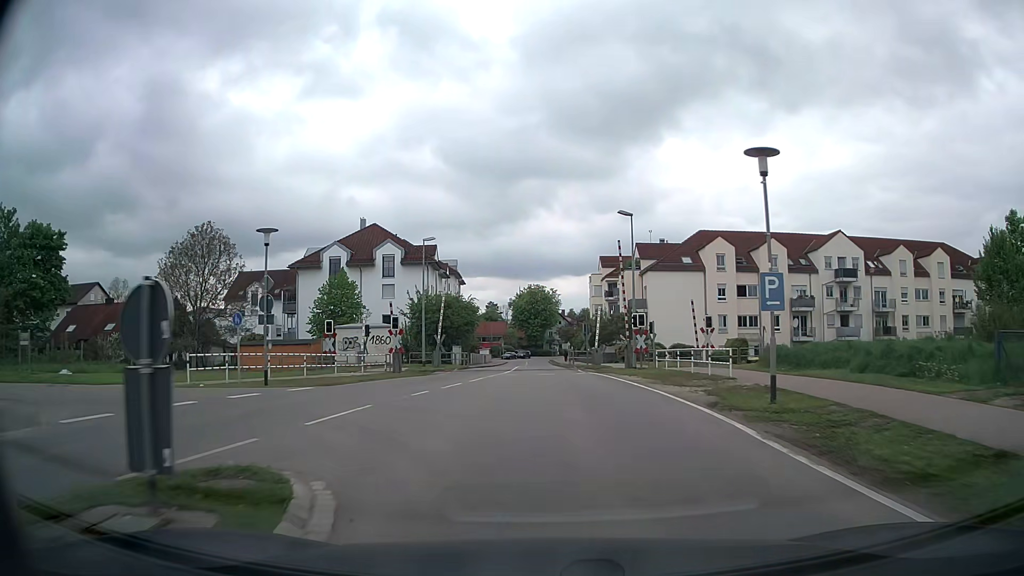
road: tertiary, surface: asphalt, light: Day
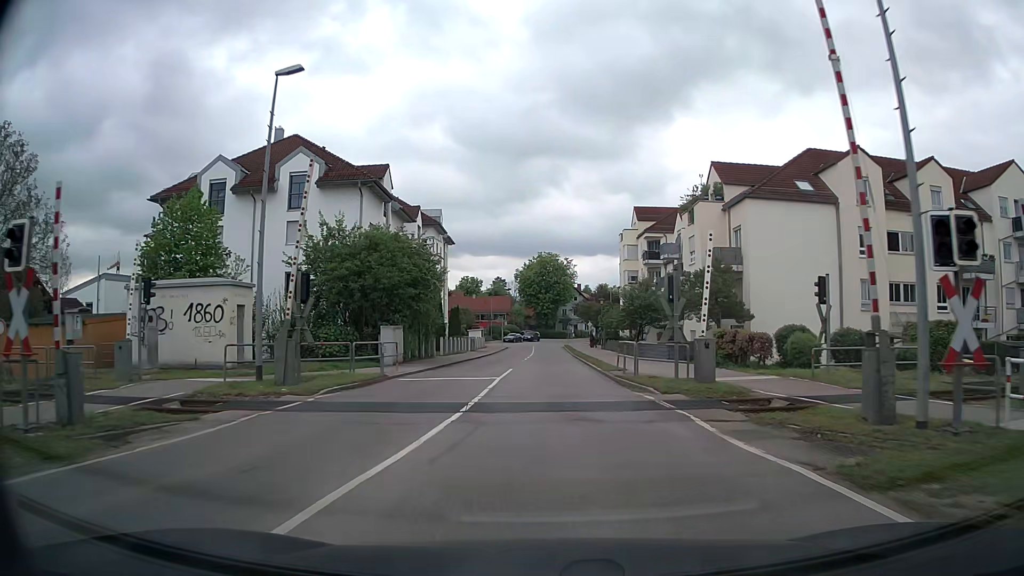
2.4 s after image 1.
(-0.1, +27.2) m; -1°
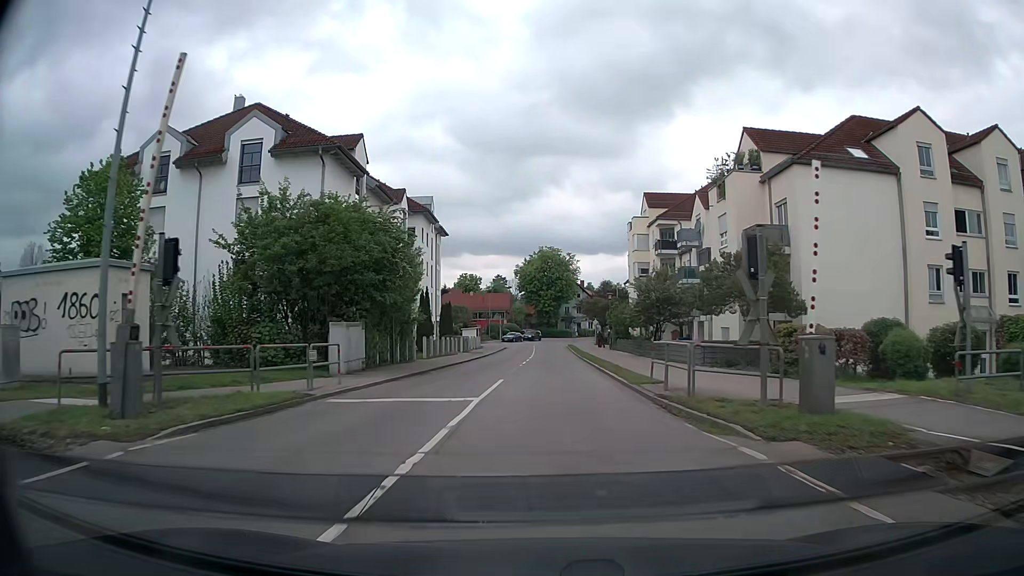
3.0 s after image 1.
(0.0, +6.9) m; +1°
(0, +10) (0, +20) (0, +30) (0, +40) (0, +50) (0, +60) (0, +70) (0, +80) (0, +90) (+2, +100) m
